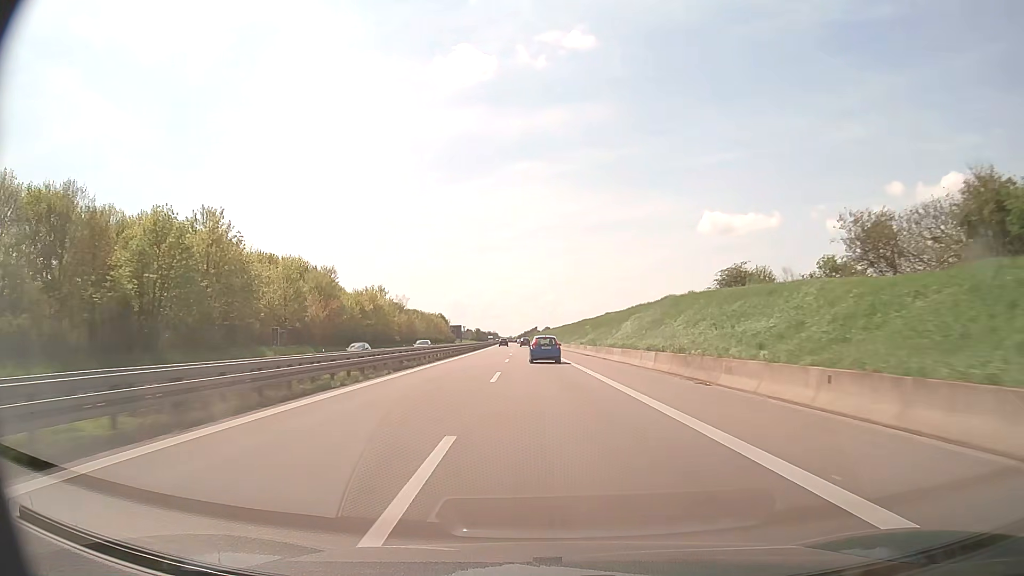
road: trunk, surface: asphalt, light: Day
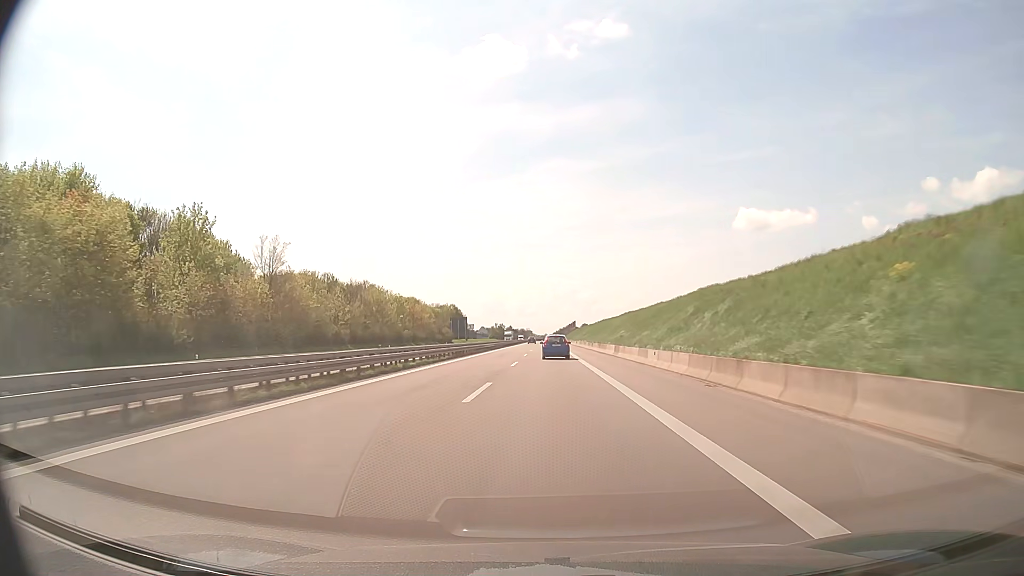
(-2.3, +79.1) m; -3°
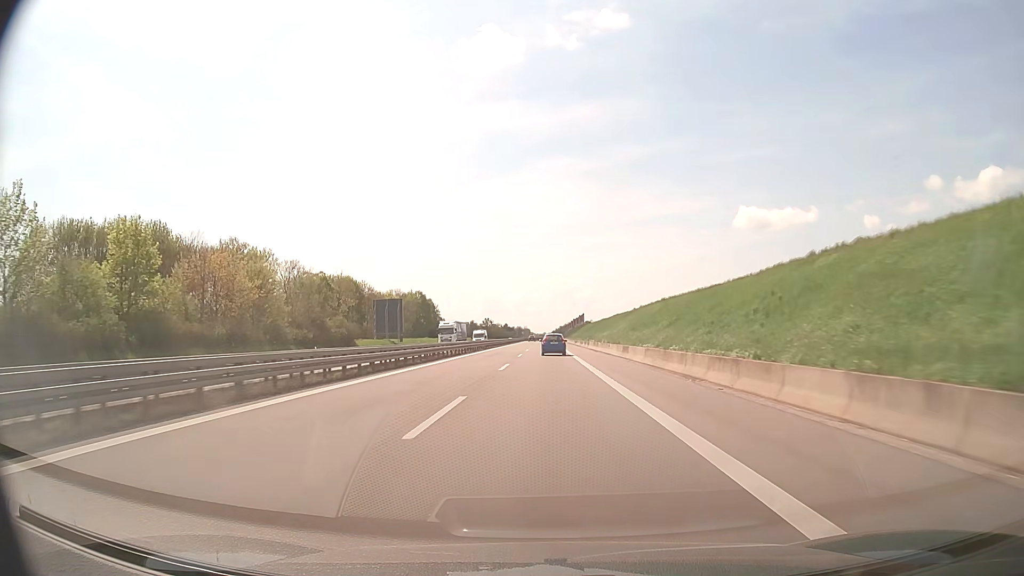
(0.0, +77.2) m; 0°
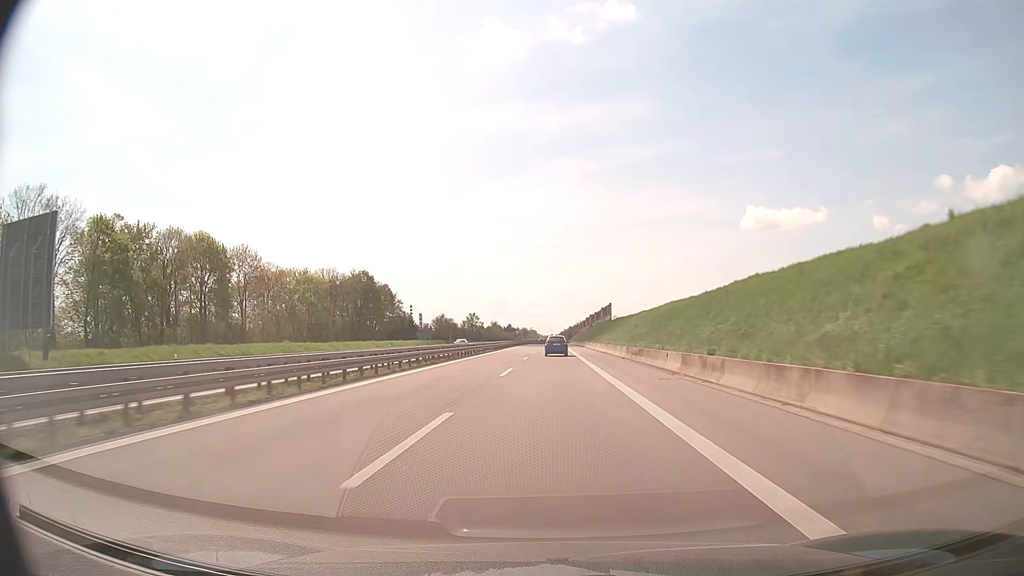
(-0.2, +74.9) m; -1°
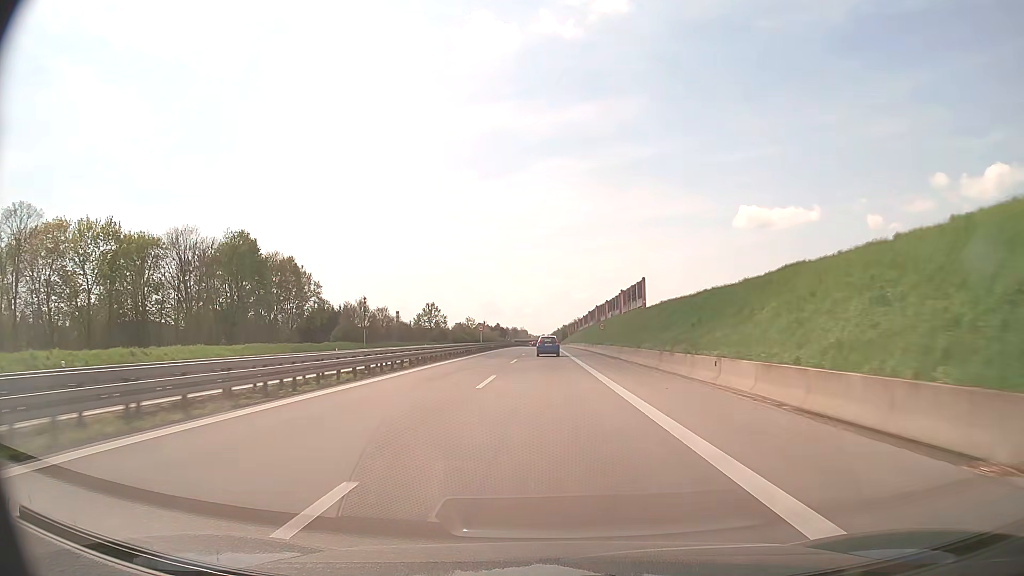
(+0.4, +60.0) m; +1°
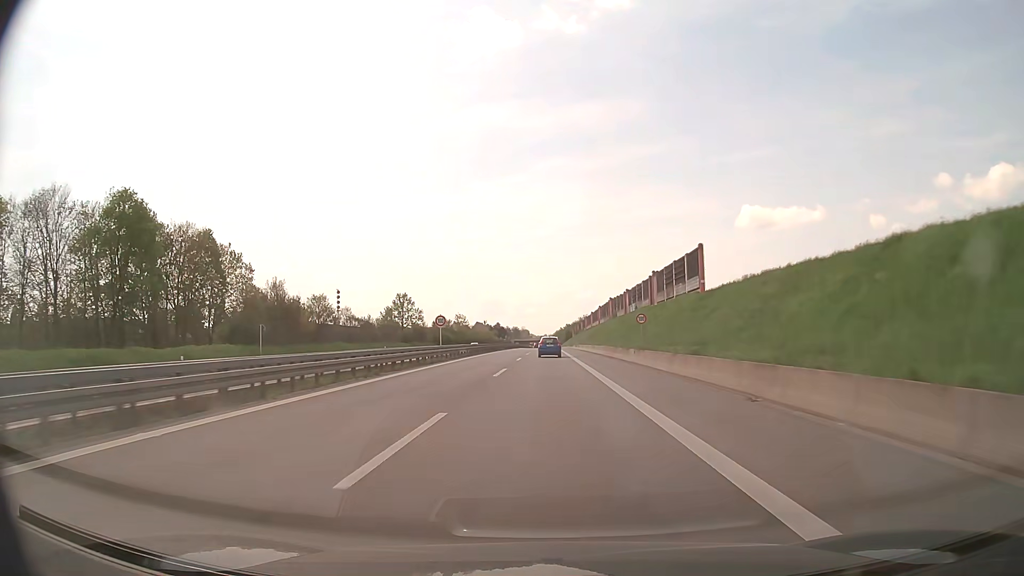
(-0.1, +30.3) m; 0°
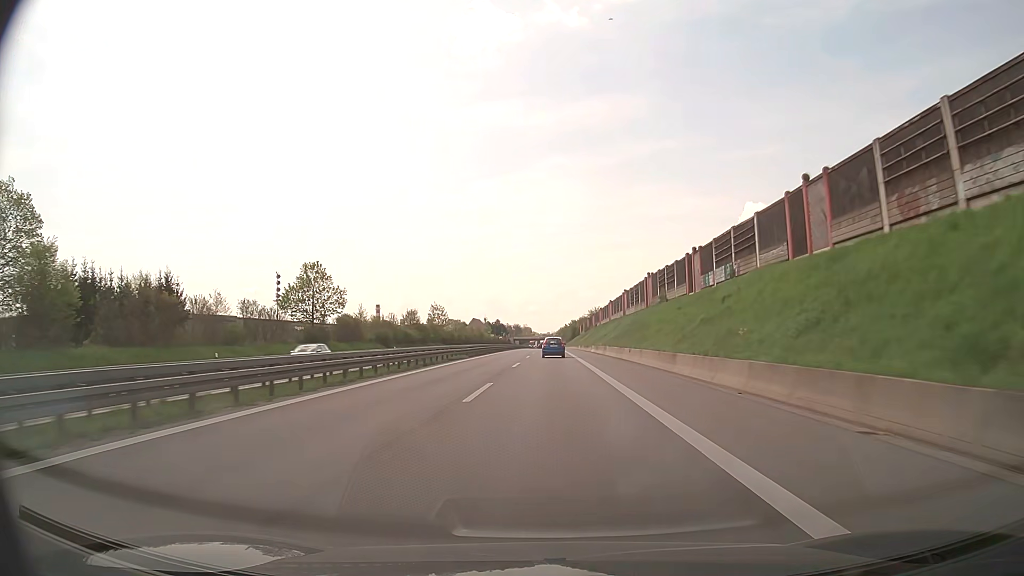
(-0.1, +45.8) m; 0°
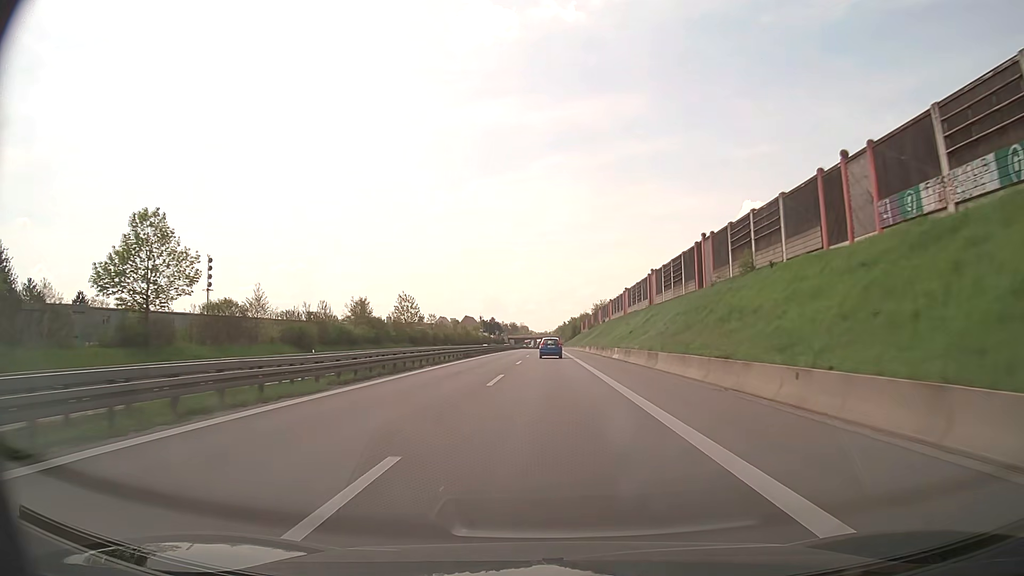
(+0.1, +30.8) m; 0°
(0, +10) (0, +20) (0, +30) (0, +40) (0, +50) (0, +60) (0, +70) (0, +80) (0, +90) (0, +100) m
